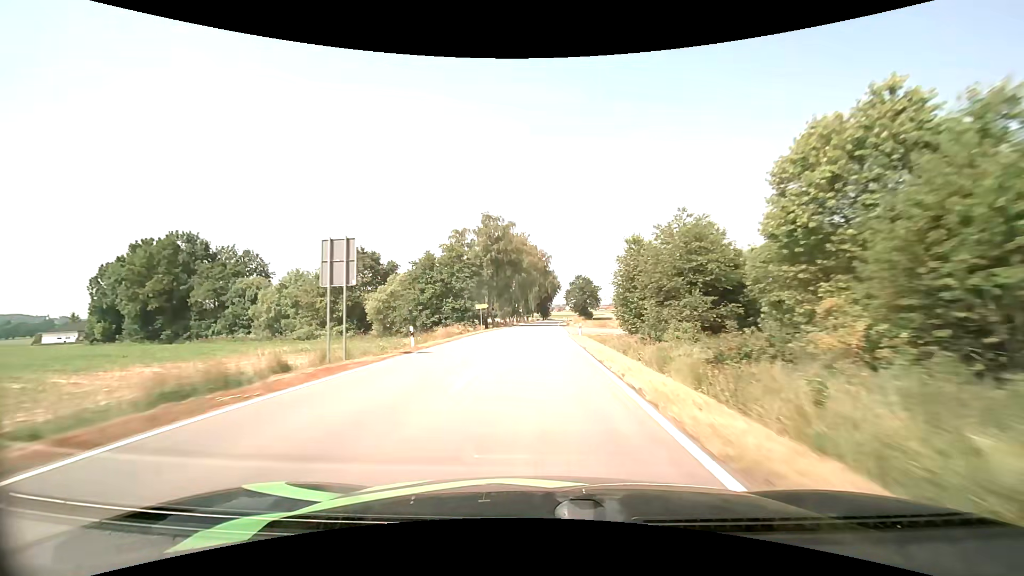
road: tertiary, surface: asphalt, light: Day
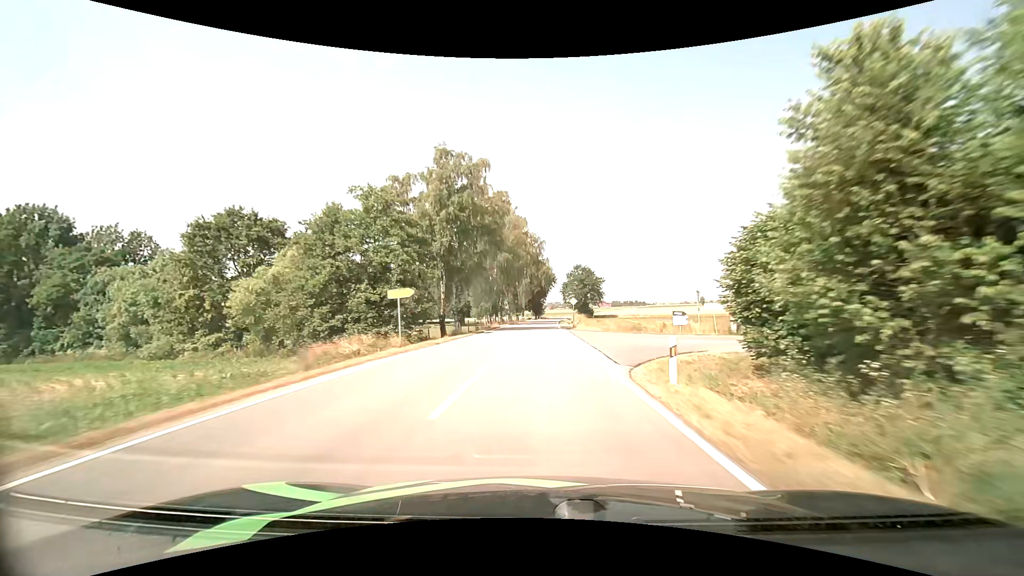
(+0.2, +27.6) m; +1°
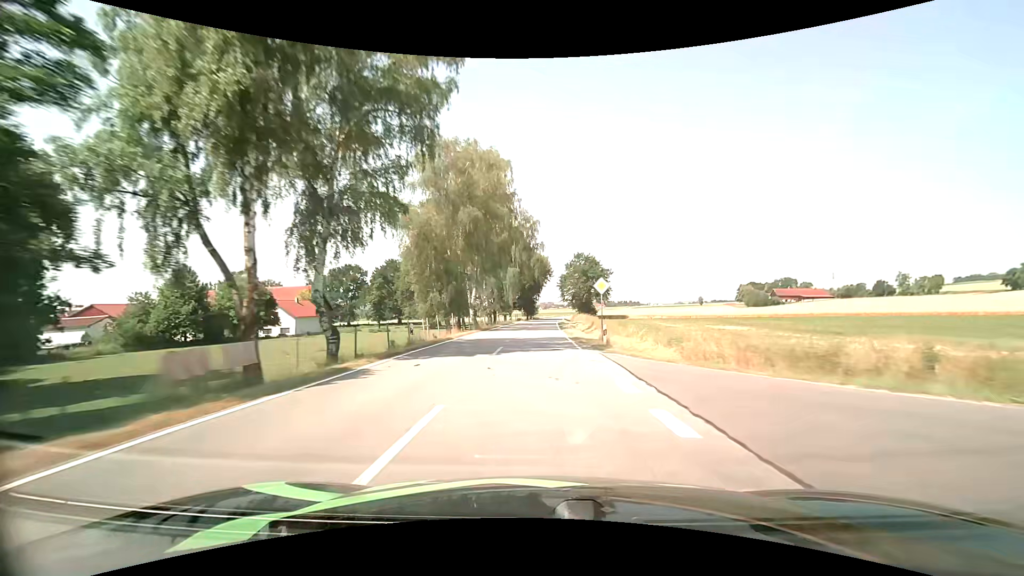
(+0.2, +27.8) m; +1°
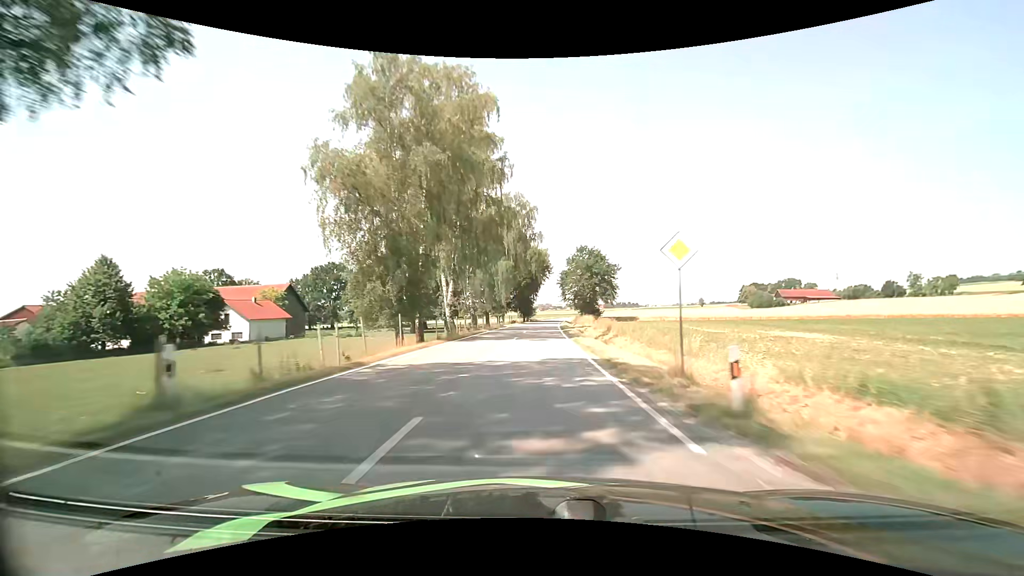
(0.0, +13.9) m; 0°
(0, +10) (0, +20) (0, +30) (0, +40) (+1, +50) (+1, +60) (+1, +70) (+2, +80) (+2, +90) (+3, +100) m
